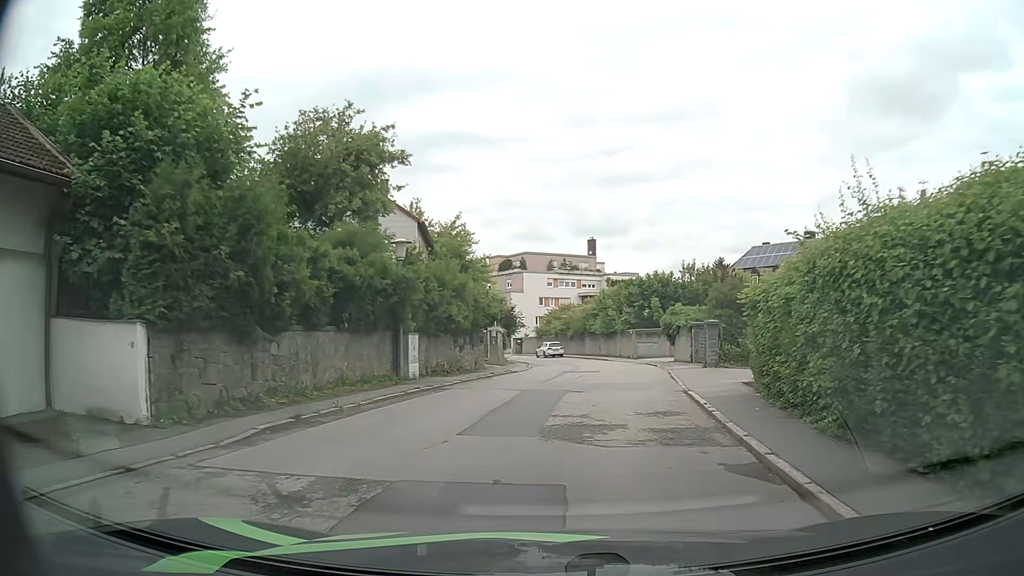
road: residential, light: Day
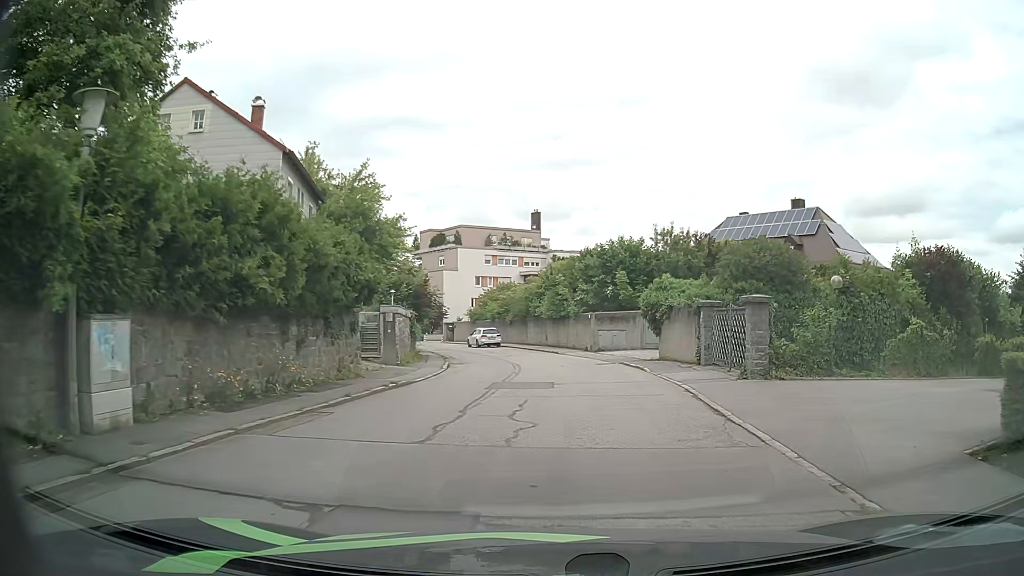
(+0.5, +11.9) m; +6°
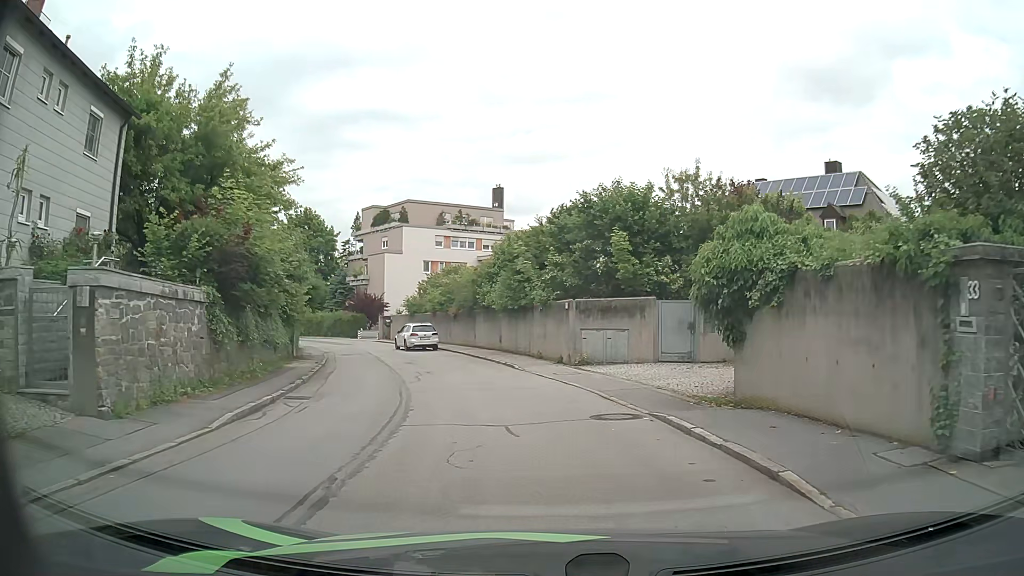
(+0.4, +14.4) m; +2°
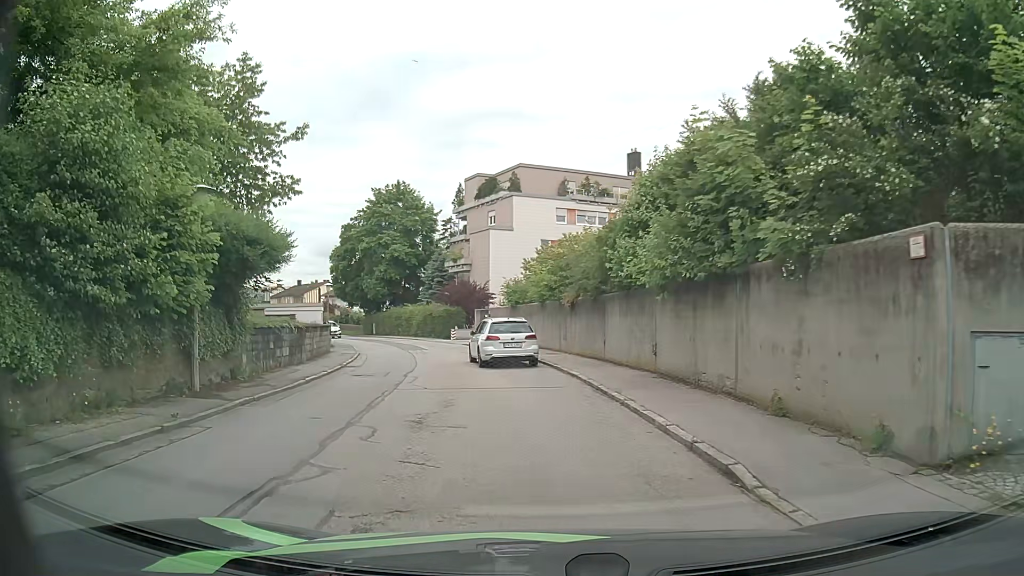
(-1.0, +15.9) m; -12°
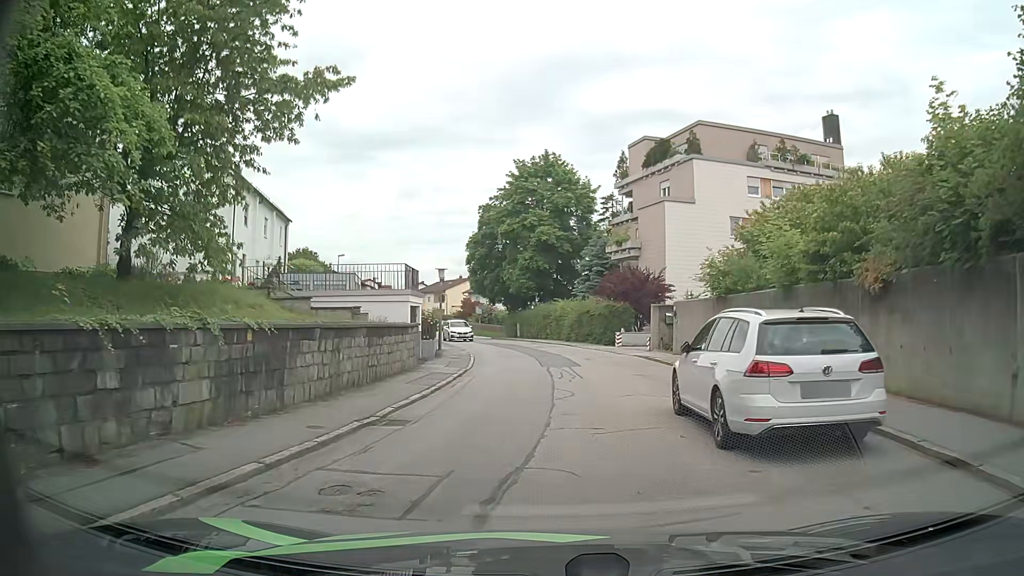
(-1.6, +12.9) m; -13°
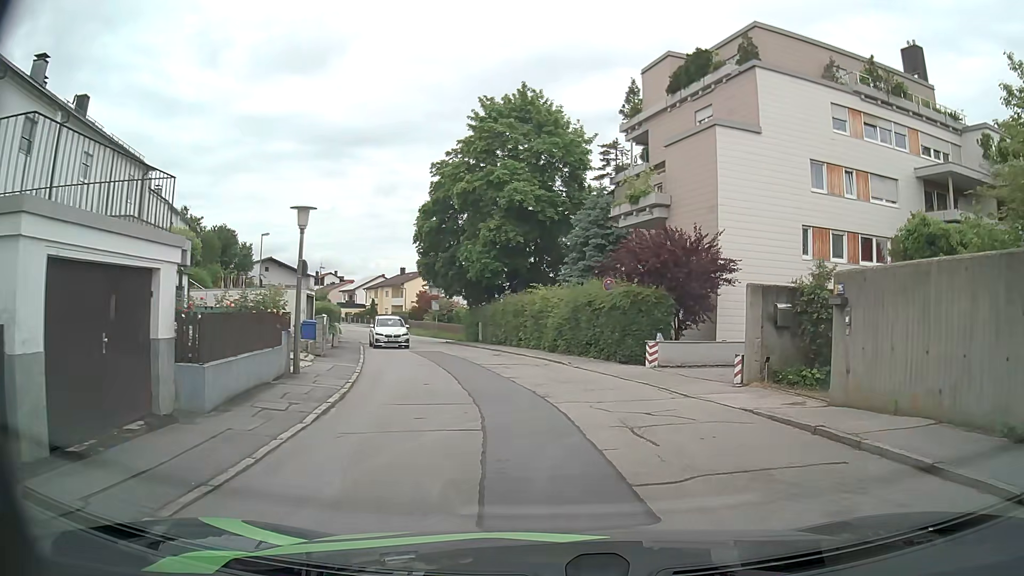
(+0.1, +16.6) m; +3°
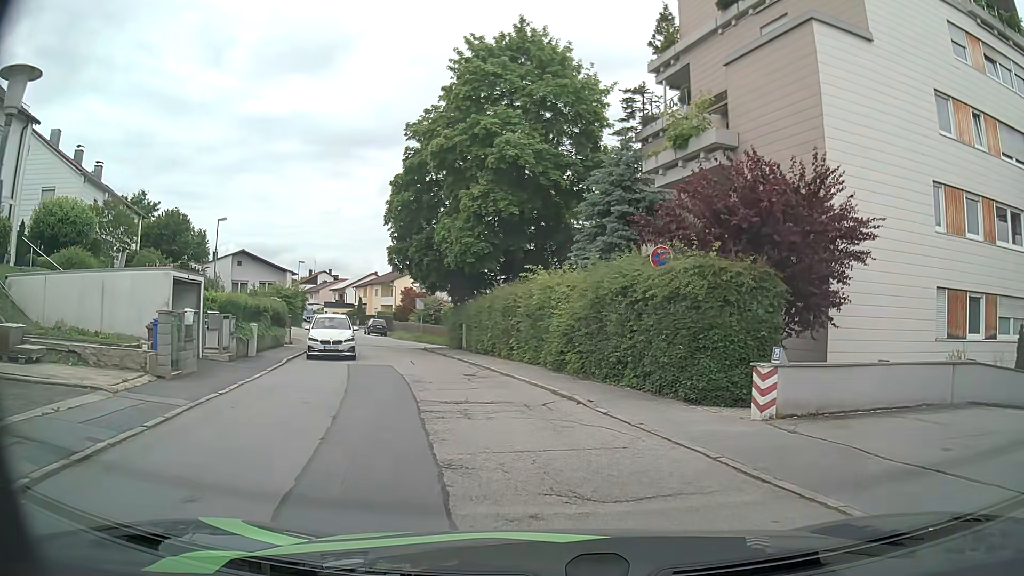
(-0.1, +9.9) m; 0°
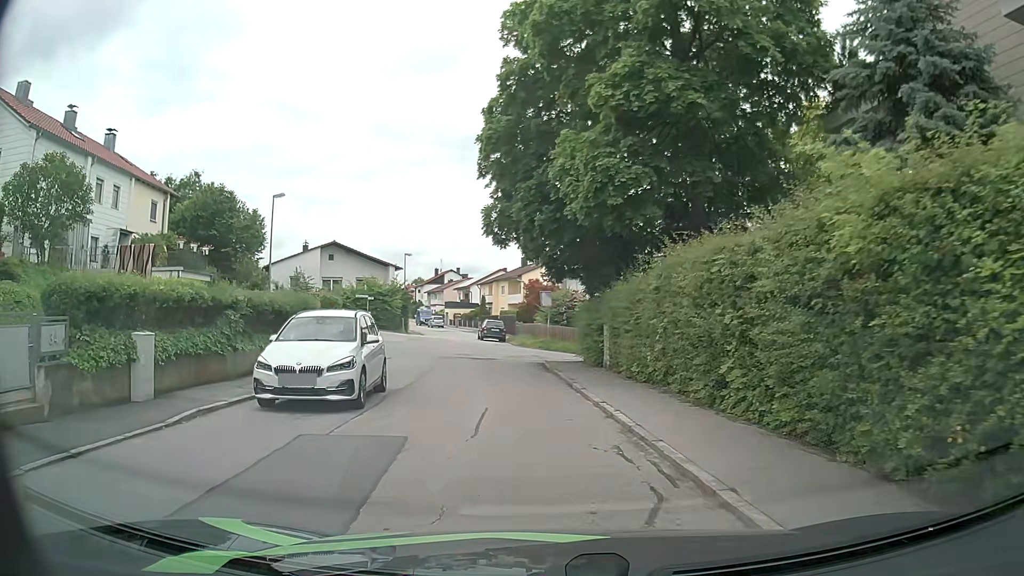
(-1.4, +13.4) m; -13°
